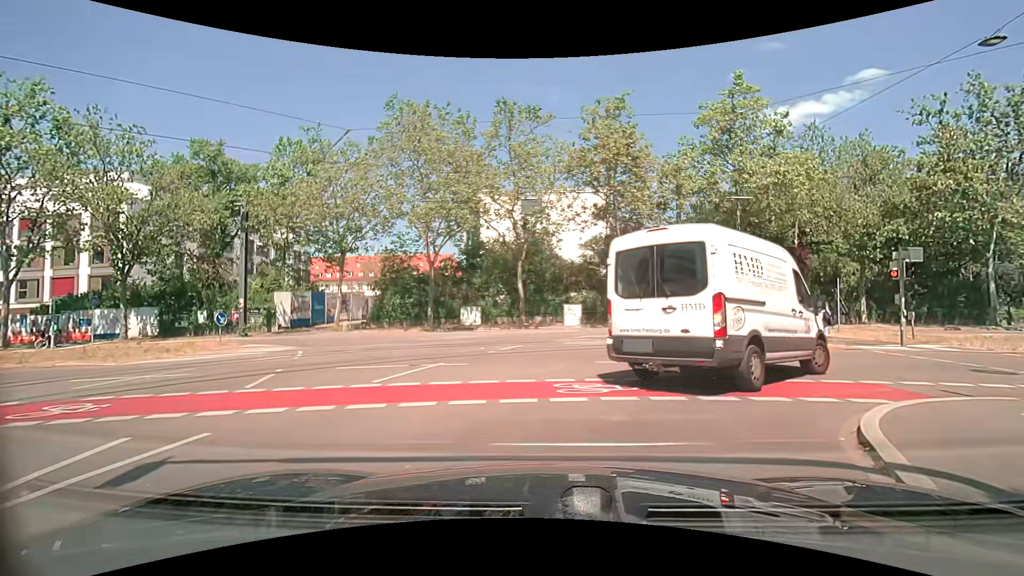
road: tertiary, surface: asphalt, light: Day
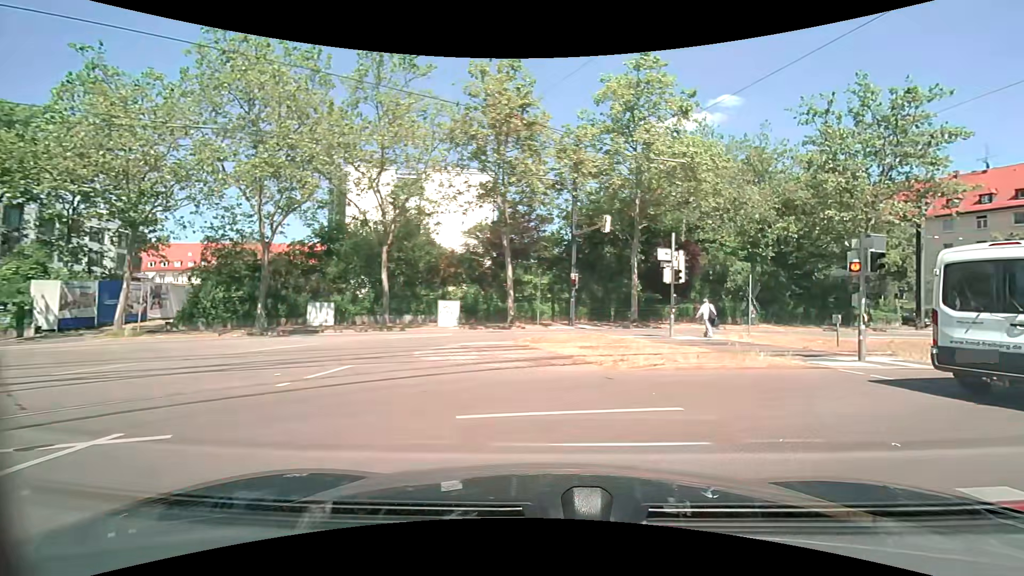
(+0.4, +6.1) m; +13°
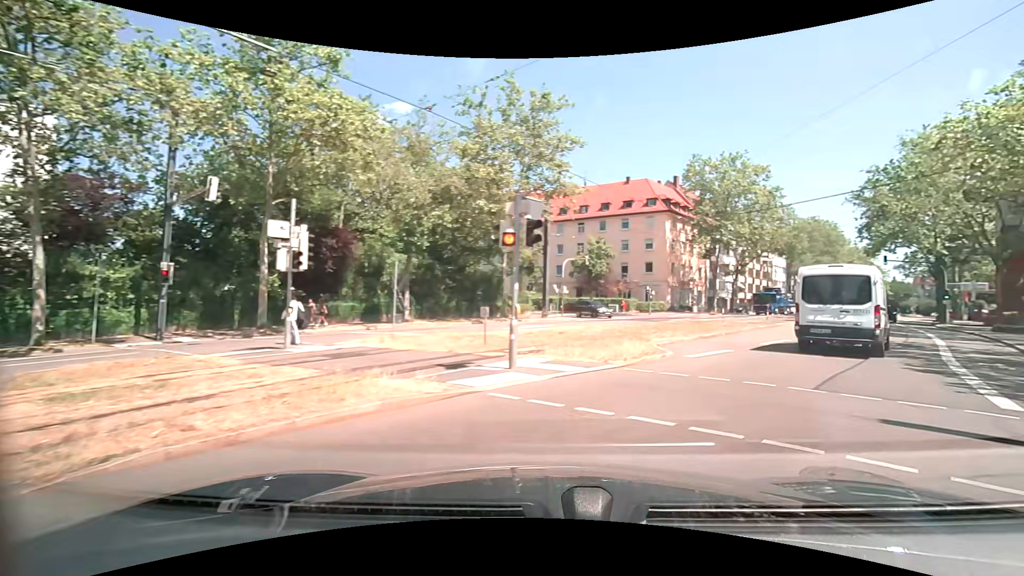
(+2.1, +5.9) m; +37°
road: secondary
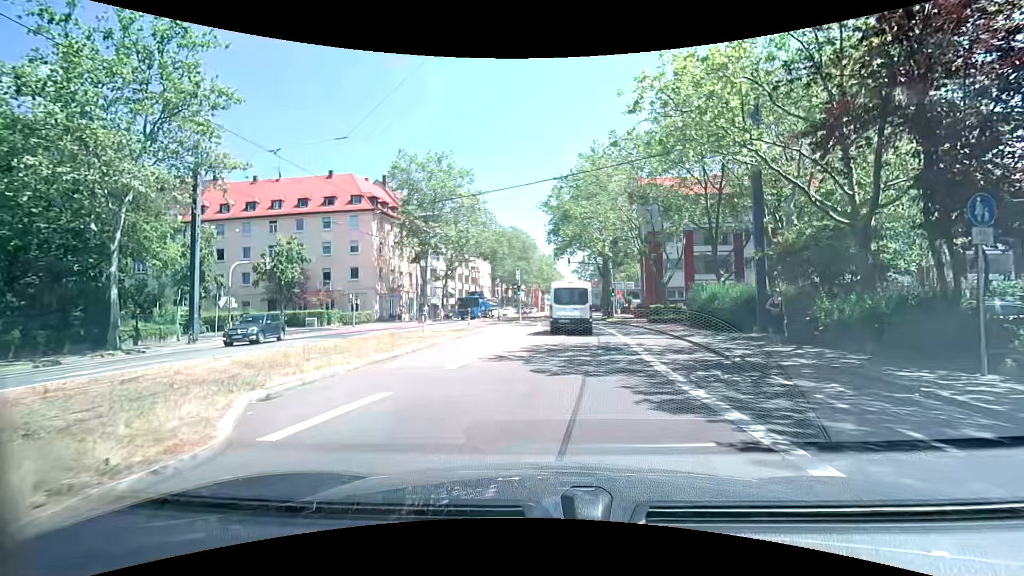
(+2.6, +7.3) m; +31°
(0, +10) (+1, +20) (+1, +30) (+1, +40) (+1, +50) (+1, +60) (+2, +70) (+3, +80) (+4, +90) (+5, +100) m
